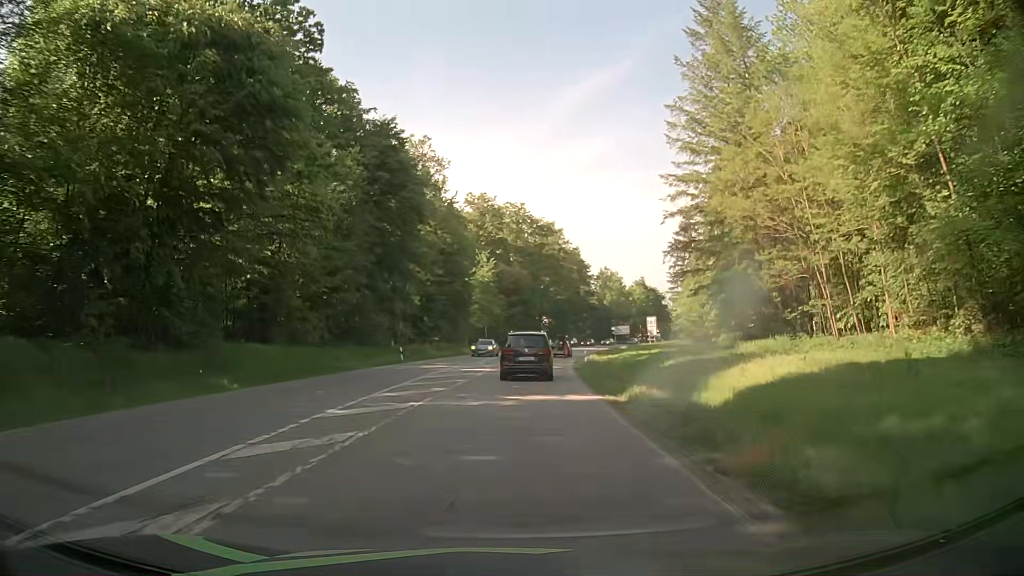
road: secondary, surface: asphalt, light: Day
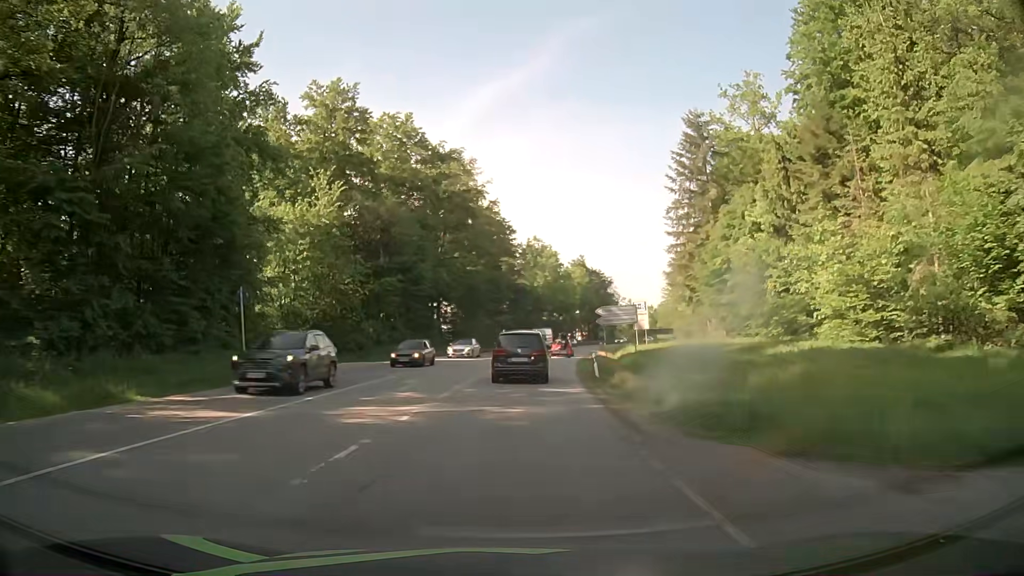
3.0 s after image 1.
(+4.0, +54.5) m; +8°
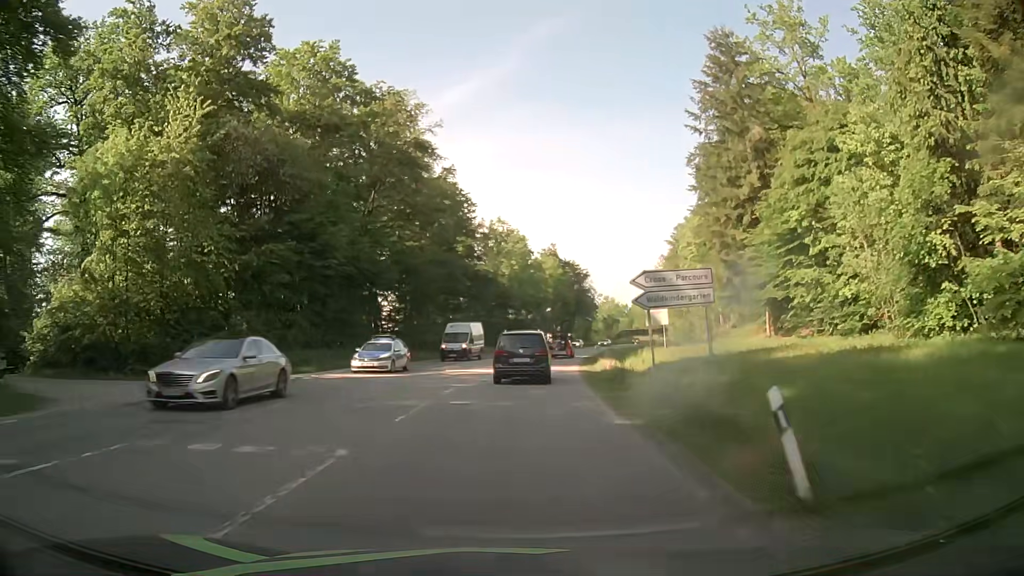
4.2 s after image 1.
(+0.6, +21.1) m; +3°
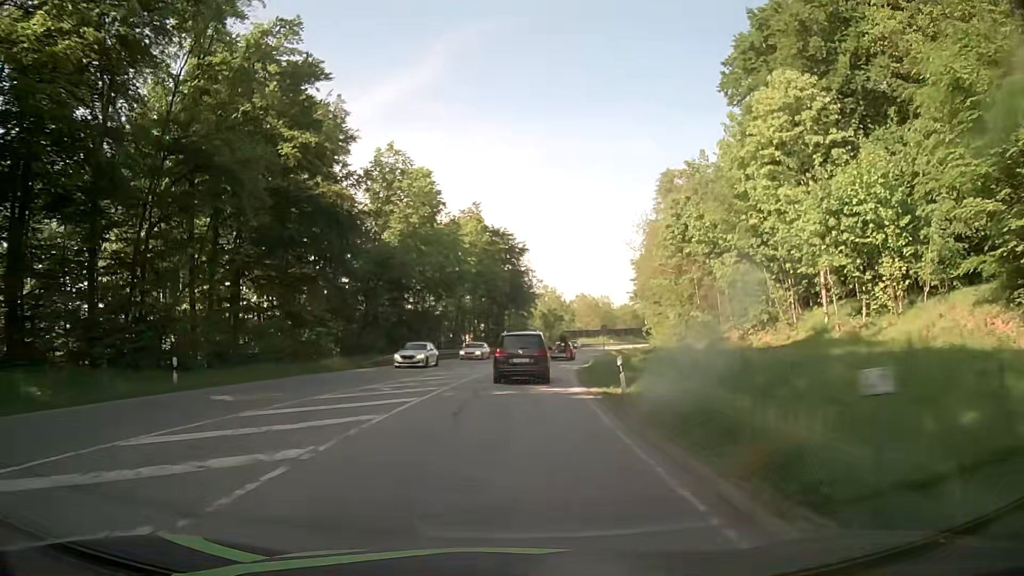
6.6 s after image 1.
(+2.4, +40.4) m; +6°
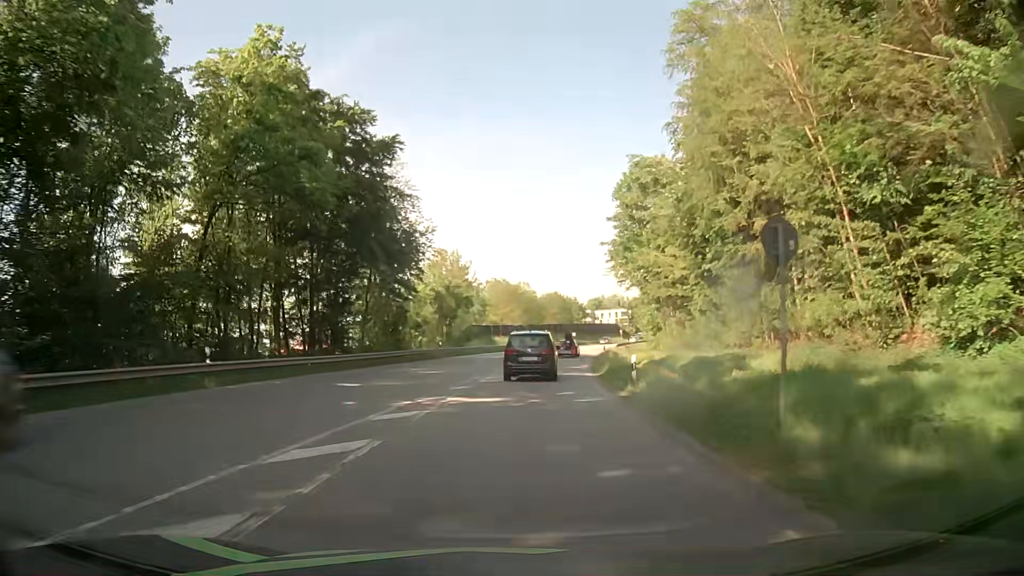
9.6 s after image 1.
(+3.8, +49.4) m; +8°
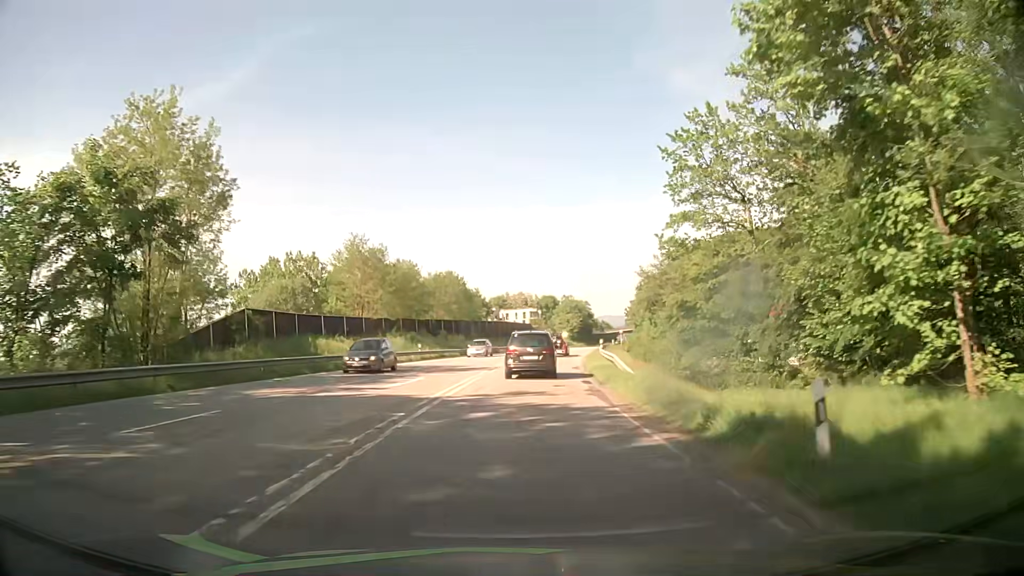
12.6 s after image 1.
(+3.8, +49.5) m; +8°
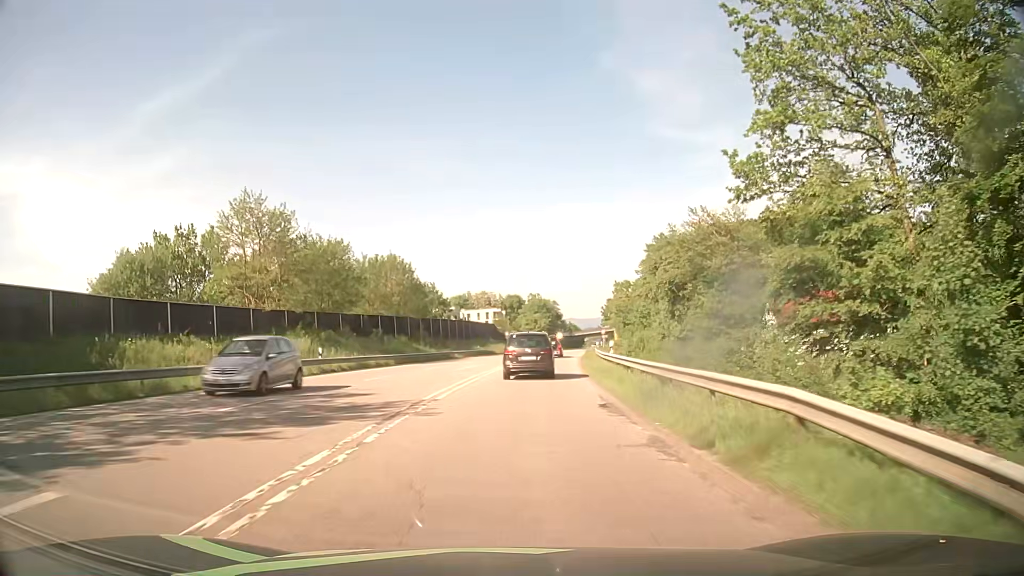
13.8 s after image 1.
(+0.7, +20.0) m; +4°
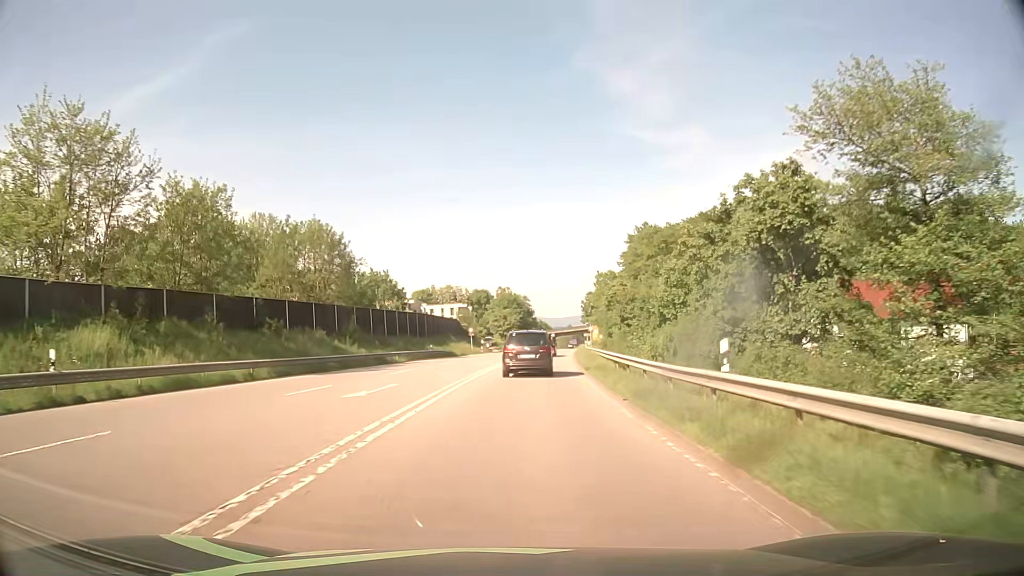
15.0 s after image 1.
(+0.4, +19.7) m; +3°
(0, +10) (0, +20) (+1, +30) (+2, +40) (+2, +50) (+3, +60) (+4, +70) (+5, +80) (+7, +90) (+8, +100) m
